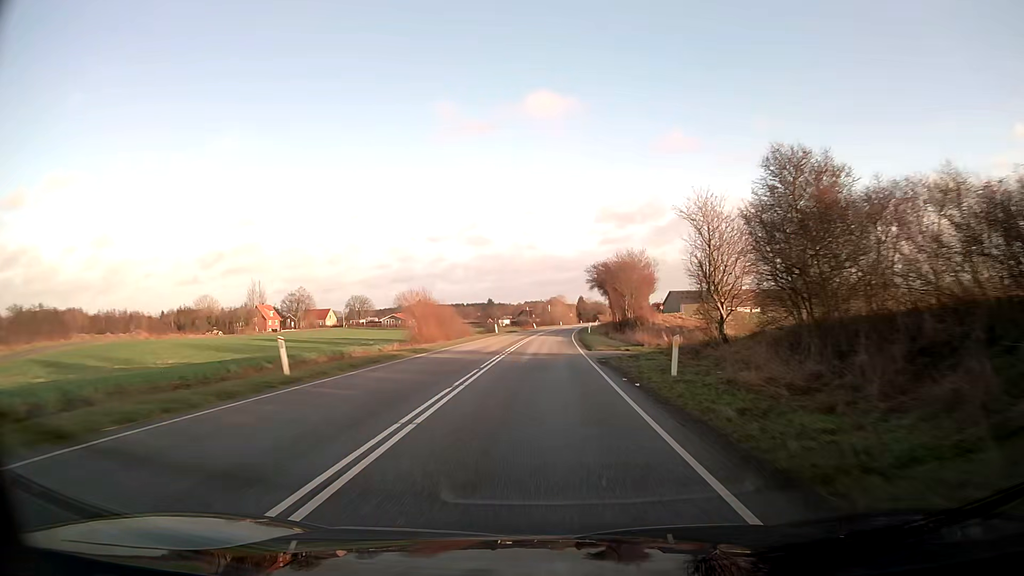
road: secondary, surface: asphalt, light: Day
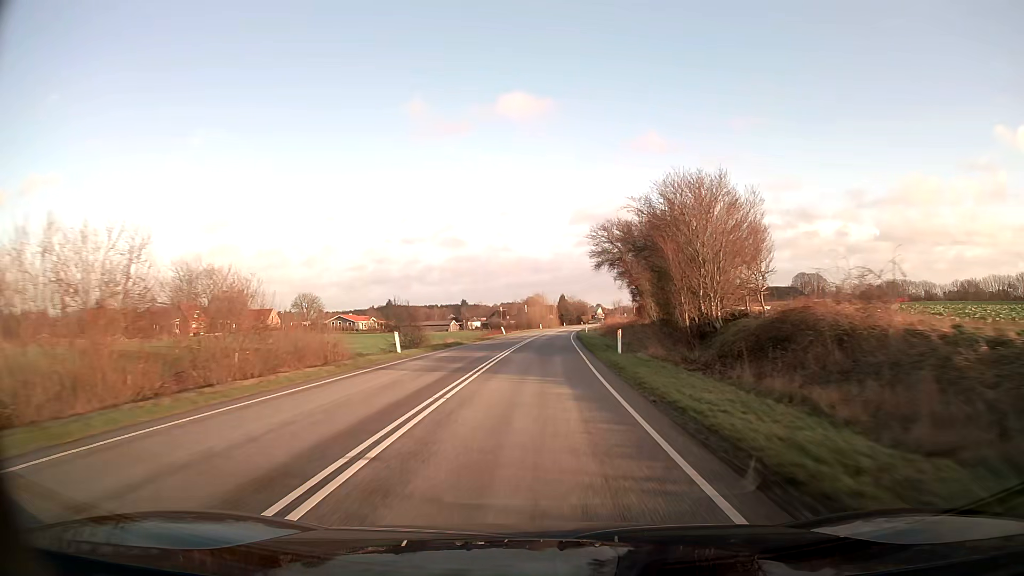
(+0.7, +38.2) m; +2°
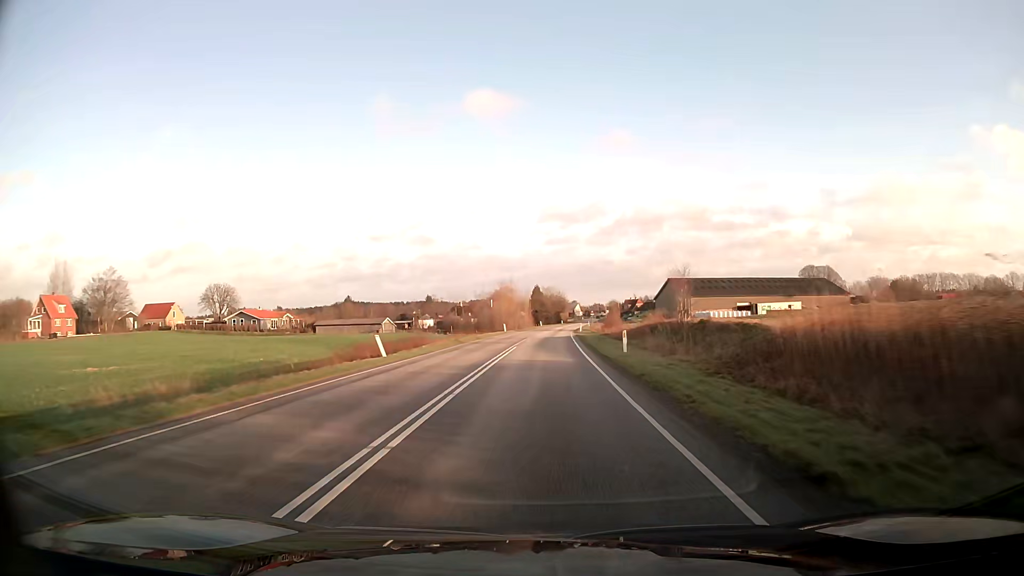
(+0.9, +50.8) m; +2°
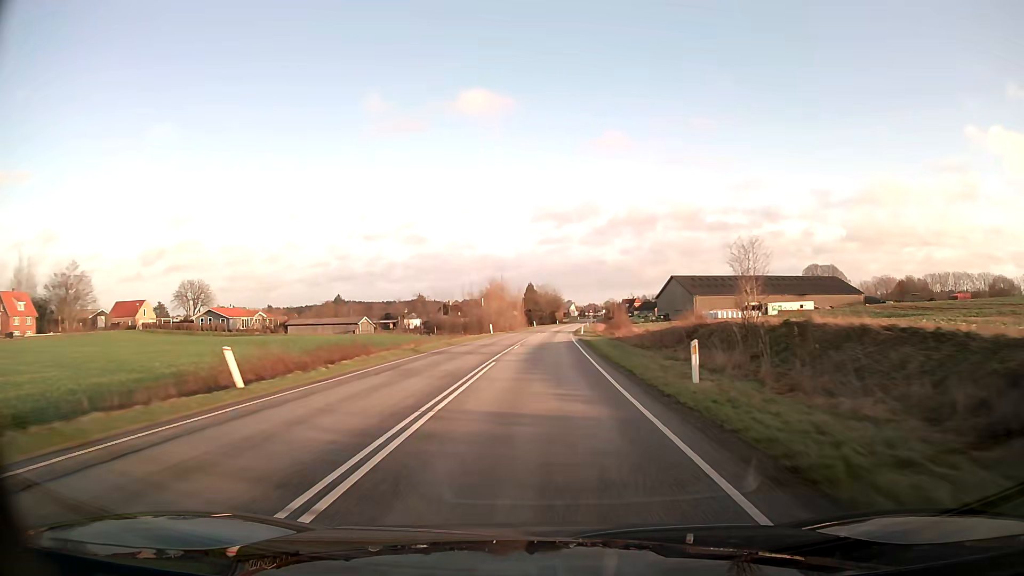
(+0.1, +12.7) m; +1°
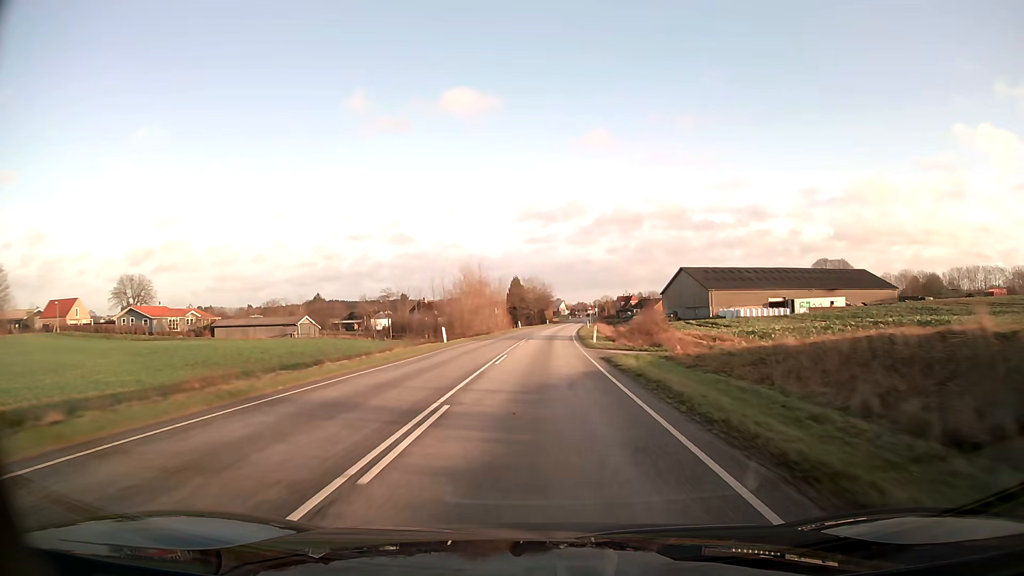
(+0.2, +25.4) m; +1°
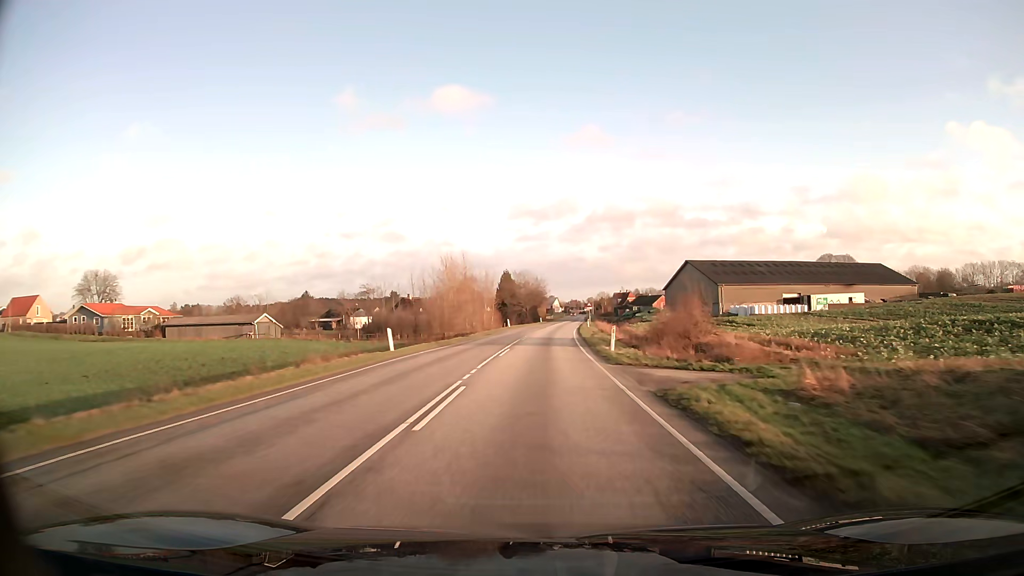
(+0.1, +12.5) m; +1°
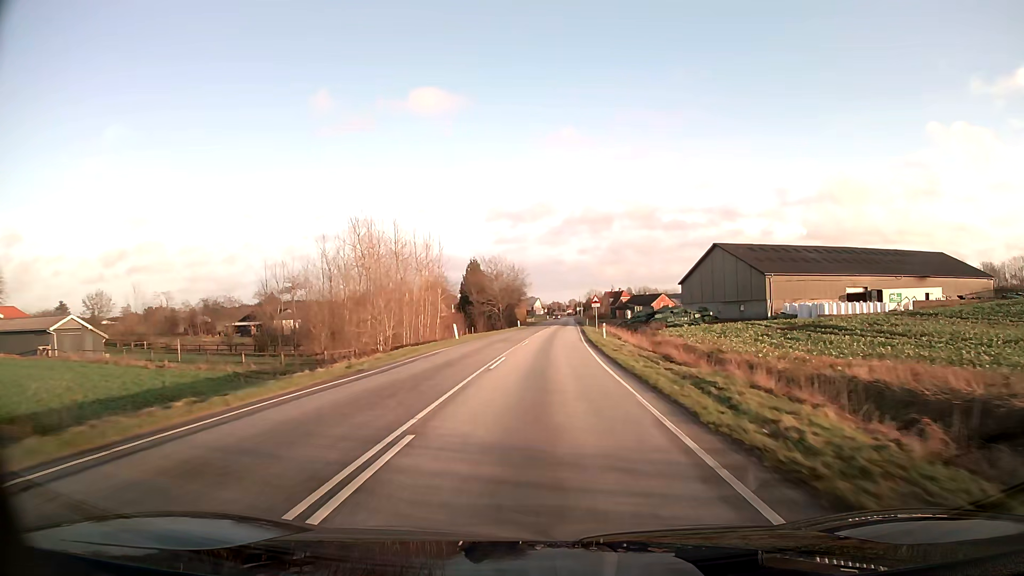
(+0.4, +35.3) m; +2°
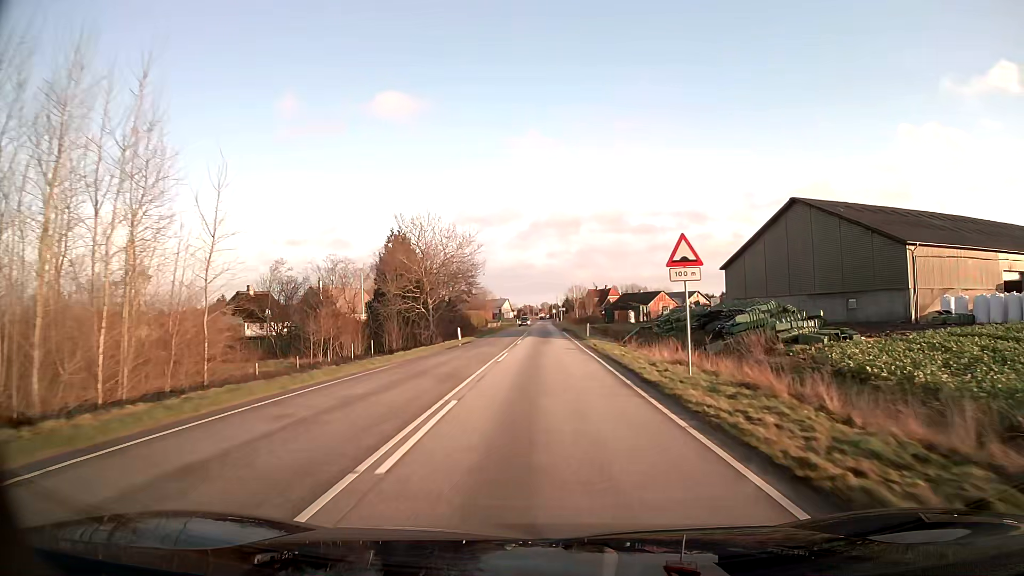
(+0.9, +42.1) m; +2°
(0, +10) (0, +20) (0, +30) (0, +40) (+1, +50) (+1, +60) (+1, +70) (+1, +80) (+1, +90) (+1, +100) m
